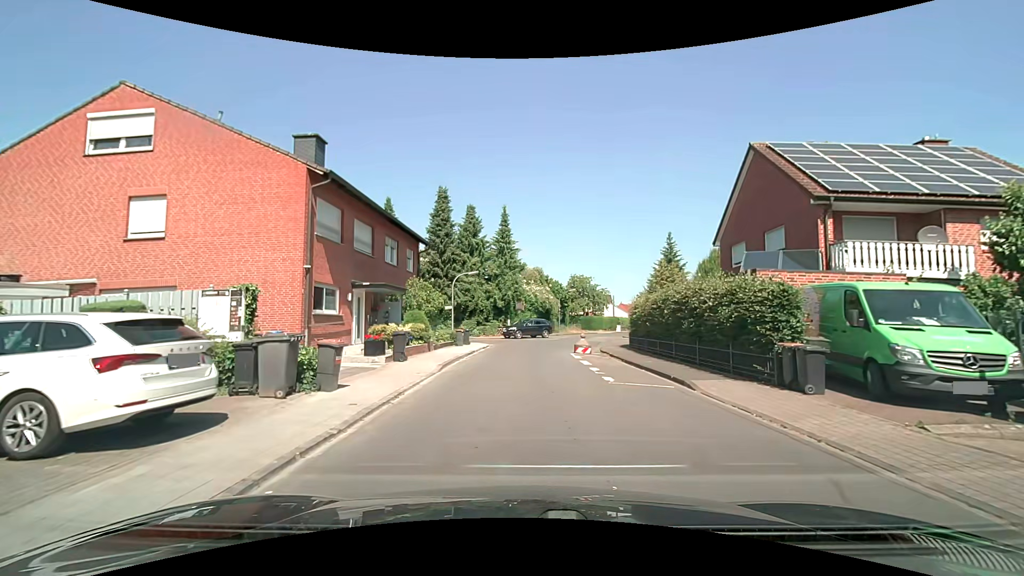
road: residential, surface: asphalt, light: Day
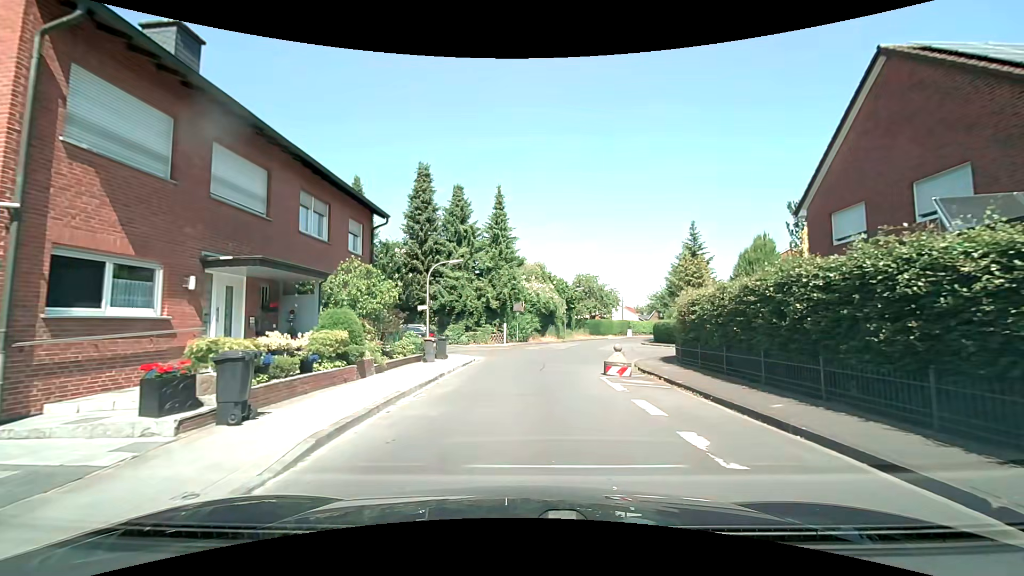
(0.0, +8.9) m; 0°
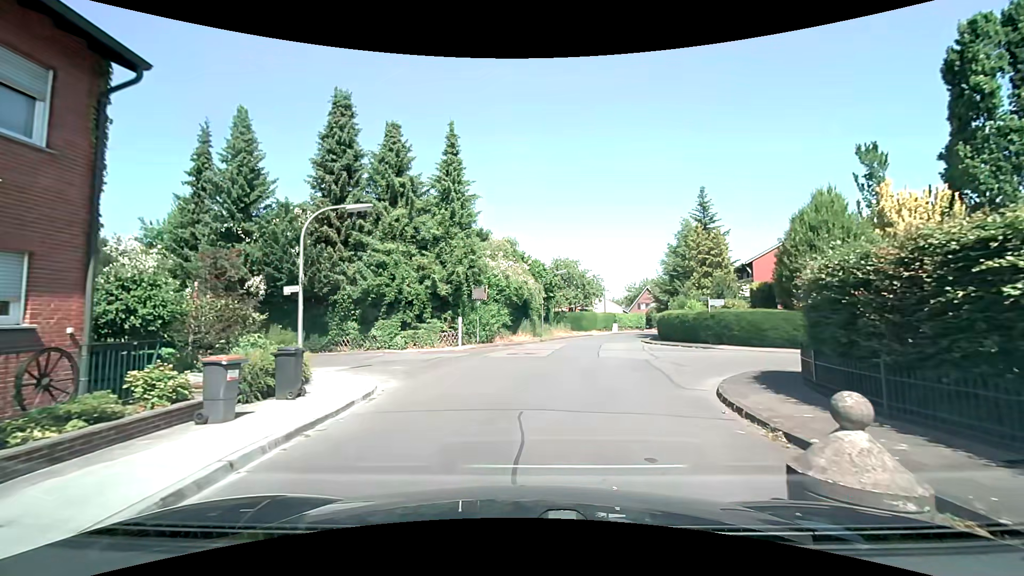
(+0.3, +11.7) m; +3°
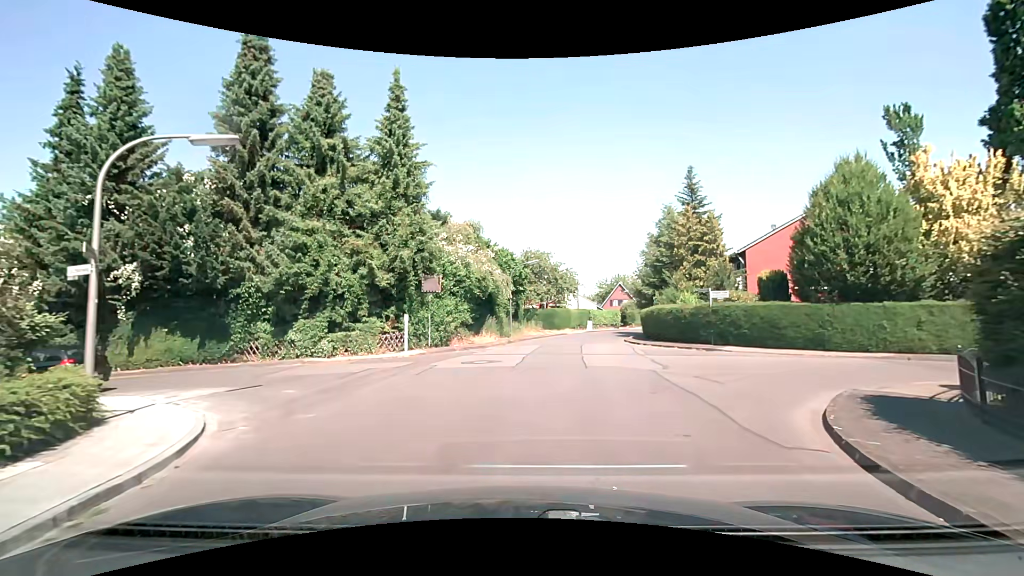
(+0.2, +5.4) m; +4°
(0, +10) (+2, +20) (+4, +30) (+6, +40) (+8, +49) (+12, +58) (+16, +67) (+21, +76) (+25, +86) (+28, +95) m
